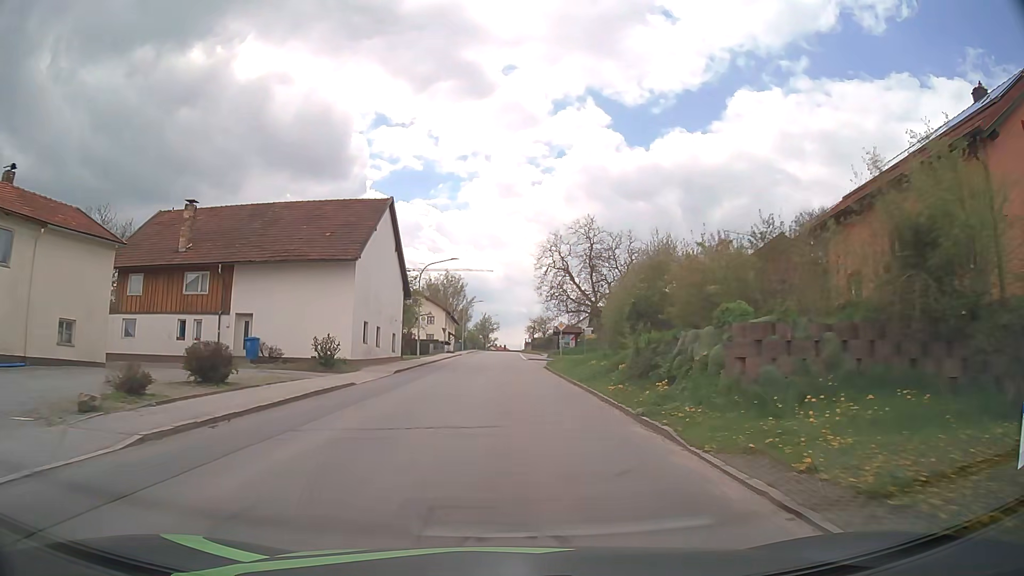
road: tertiary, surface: asphalt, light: Day
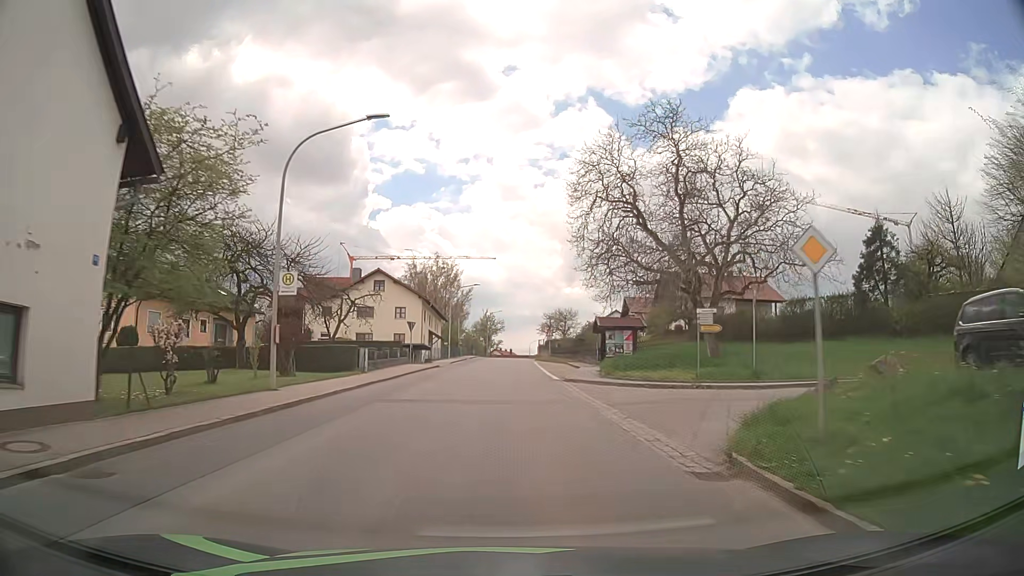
(-0.4, +31.9) m; -1°
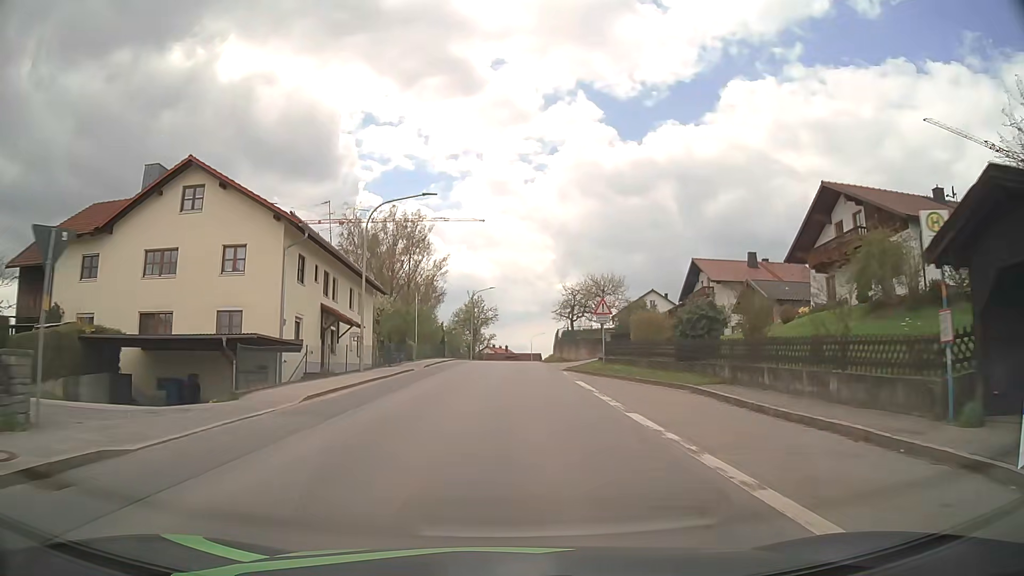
(-0.2, +39.4) m; 0°
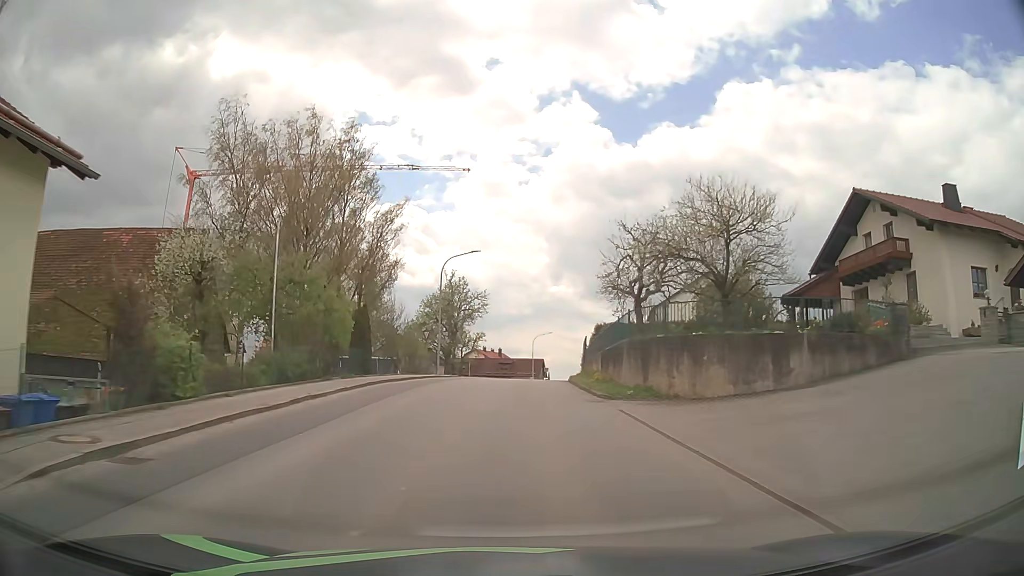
(0.0, +31.3) m; 0°
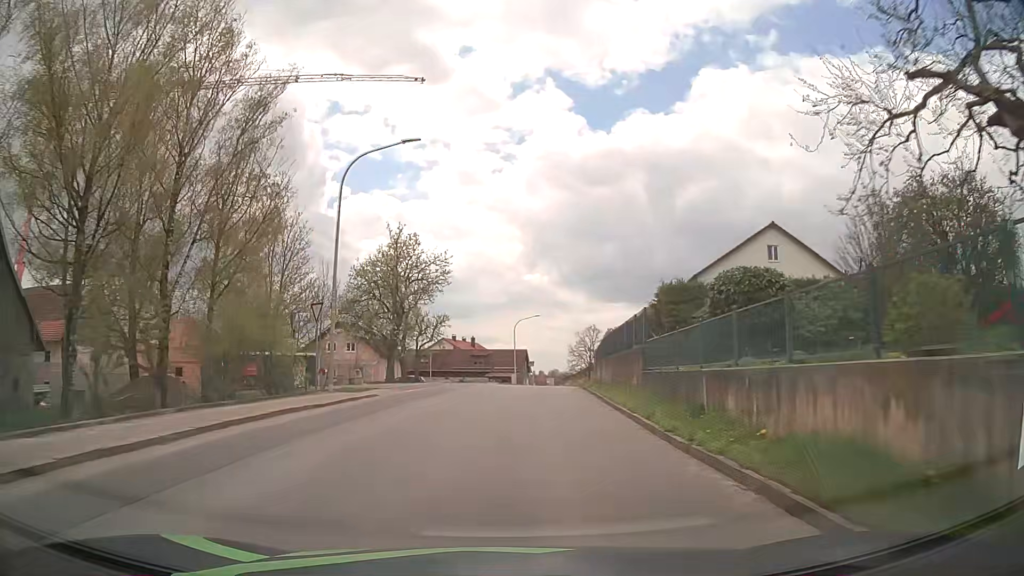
(+0.2, +22.9) m; +2°
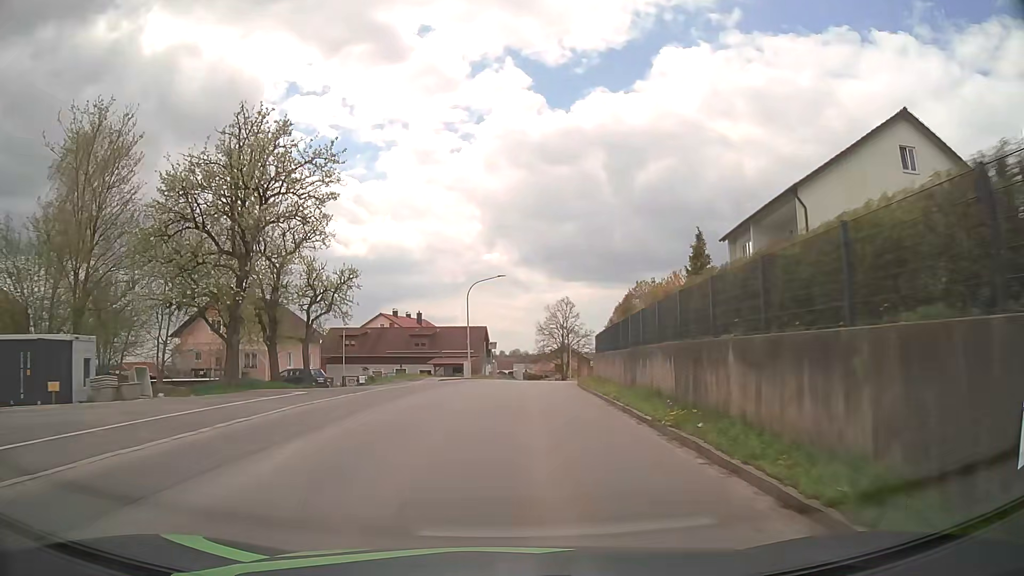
(+0.7, +22.8) m; +4°
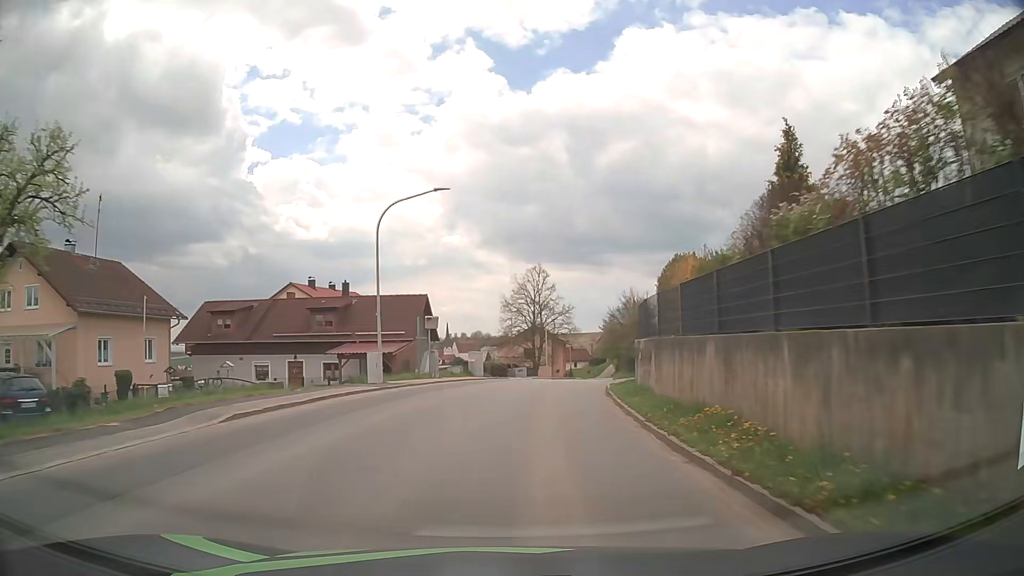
(+0.5, +23.4) m; +3°
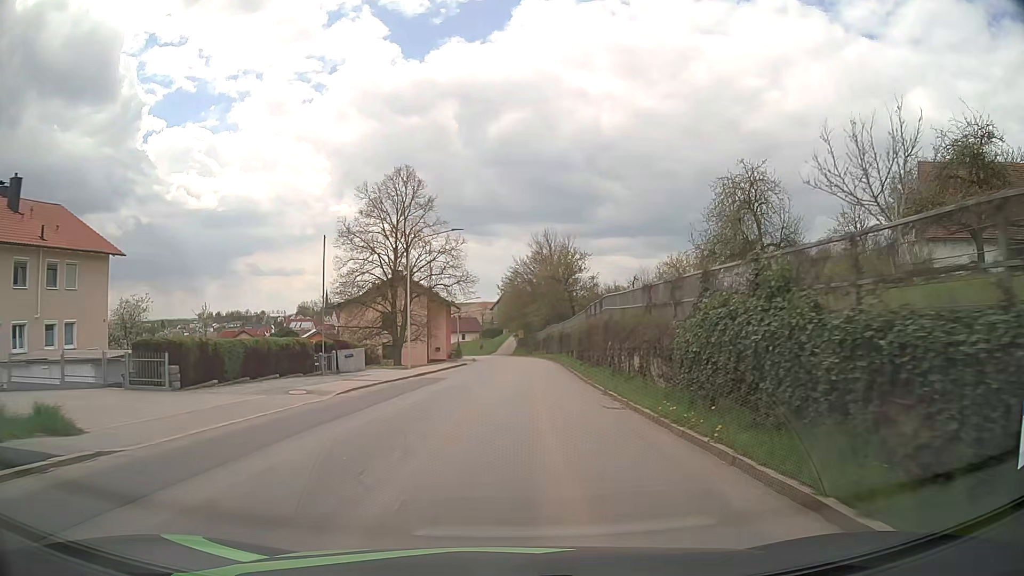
(+3.3, +38.5) m; +10°
(0, +10) (0, +20) (+1, +30) (+1, +40) (+2, +50) (+2, +60) (+2, +70) (+1, +80) (0, +90) (-1, +100) m
